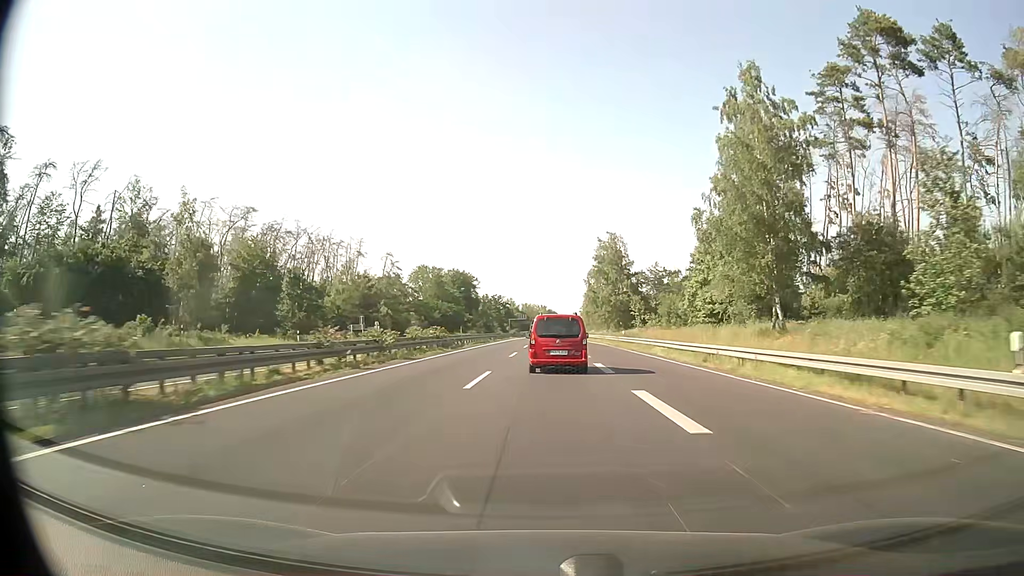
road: trunk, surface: asphalt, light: Day
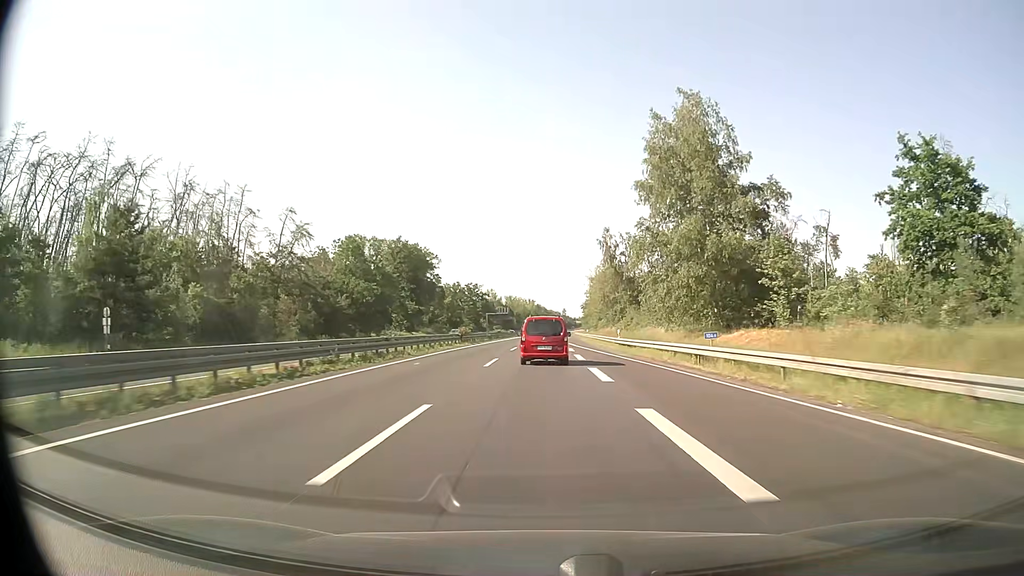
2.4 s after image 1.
(+0.8, +63.5) m; +1°
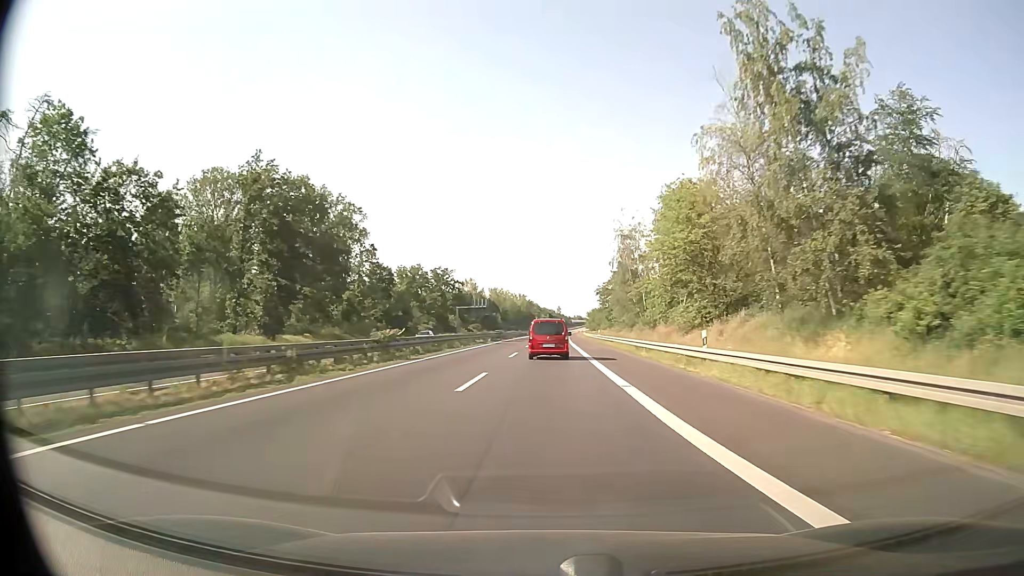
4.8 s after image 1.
(+0.3, +63.4) m; +1°
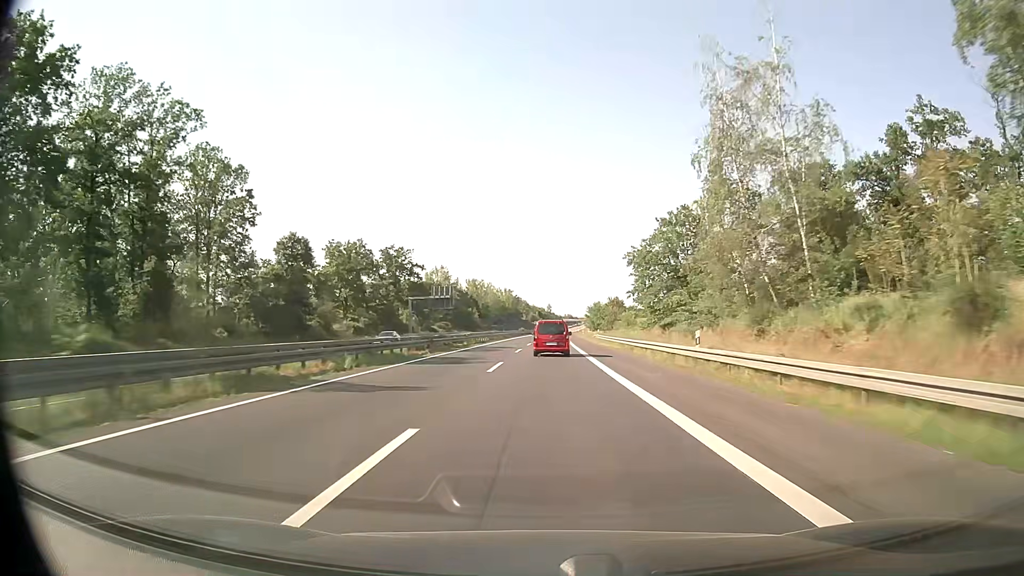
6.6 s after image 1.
(+0.4, +47.6) m; +1°
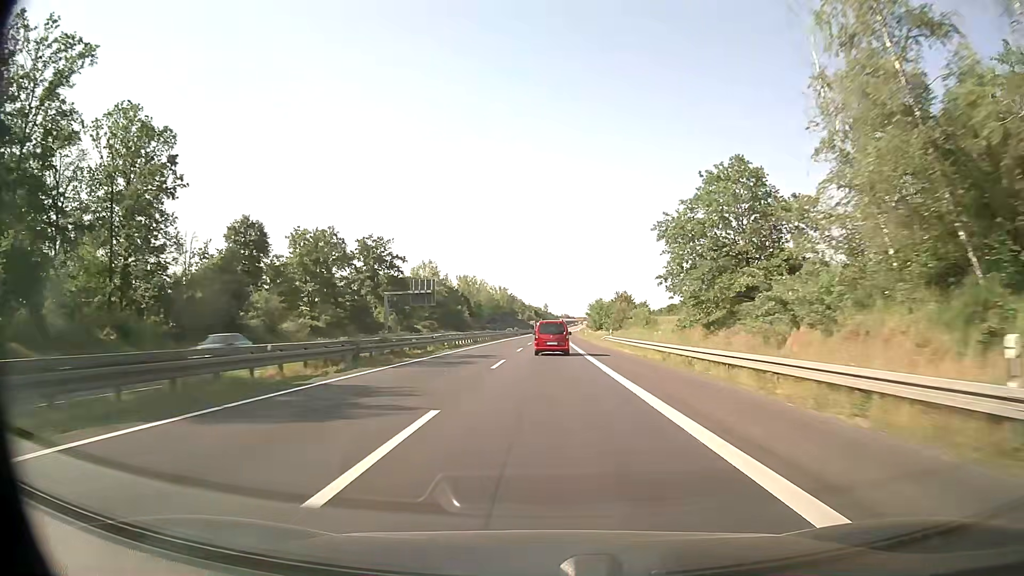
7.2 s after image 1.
(+0.1, +15.9) m; 0°
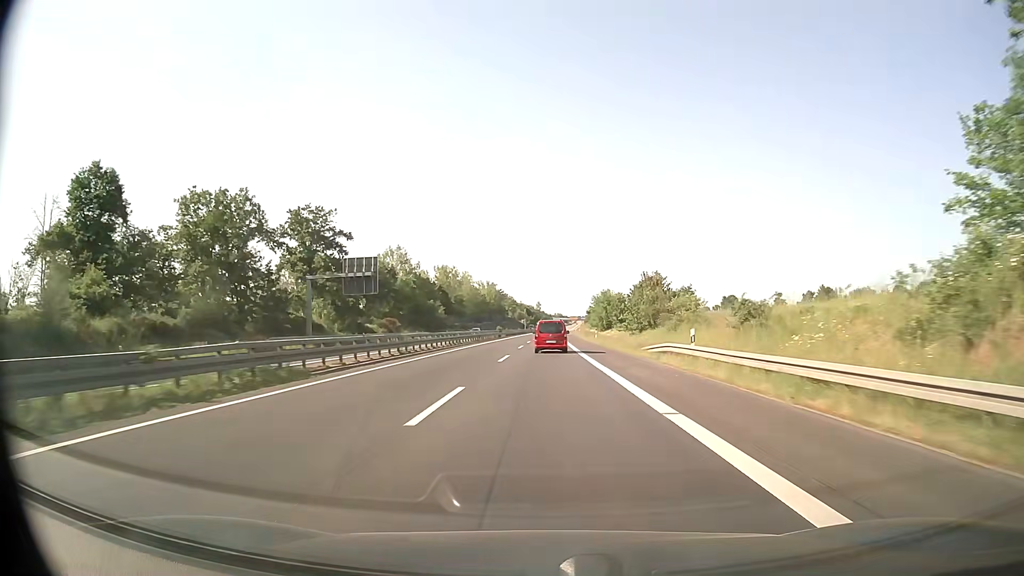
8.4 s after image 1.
(+0.2, +31.7) m; +1°
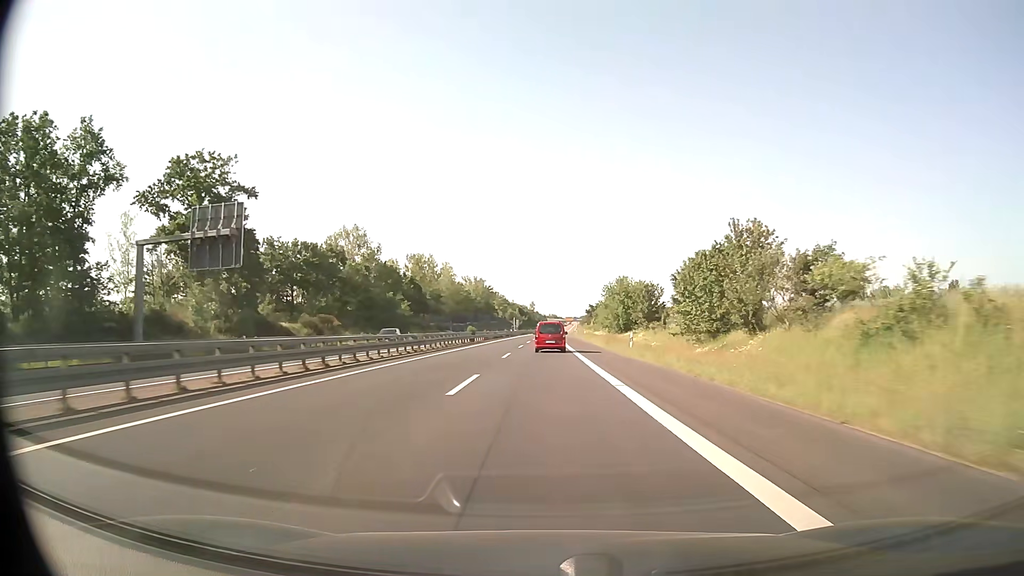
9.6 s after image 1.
(+0.1, +31.7) m; 0°
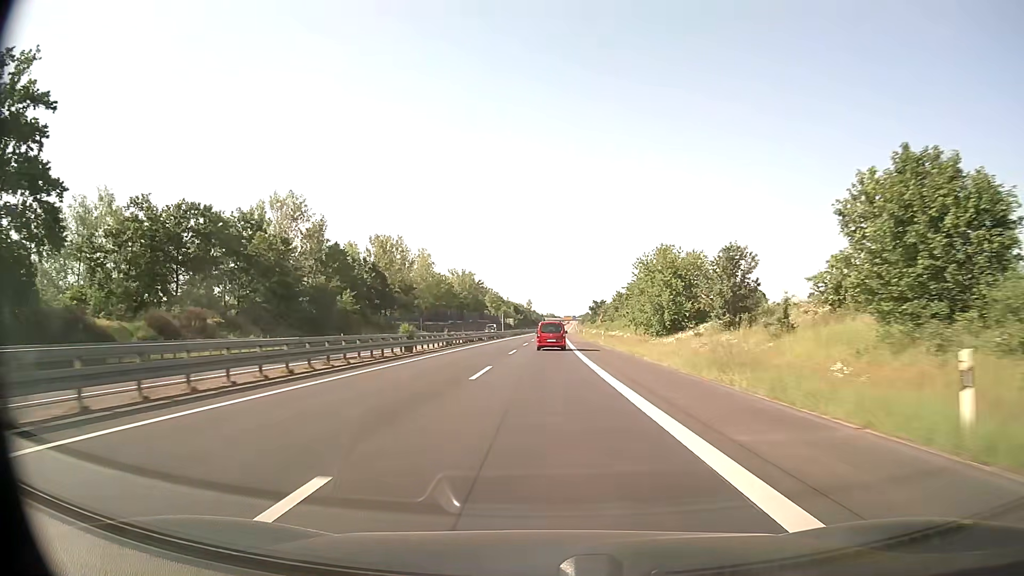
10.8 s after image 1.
(0.0, +31.7) m; 0°
(0, +10) (0, +20) (0, +30) (0, +40) (0, +50) (0, +60) (0, +70) (+1, +80) (+1, +90) (+1, +100) m
